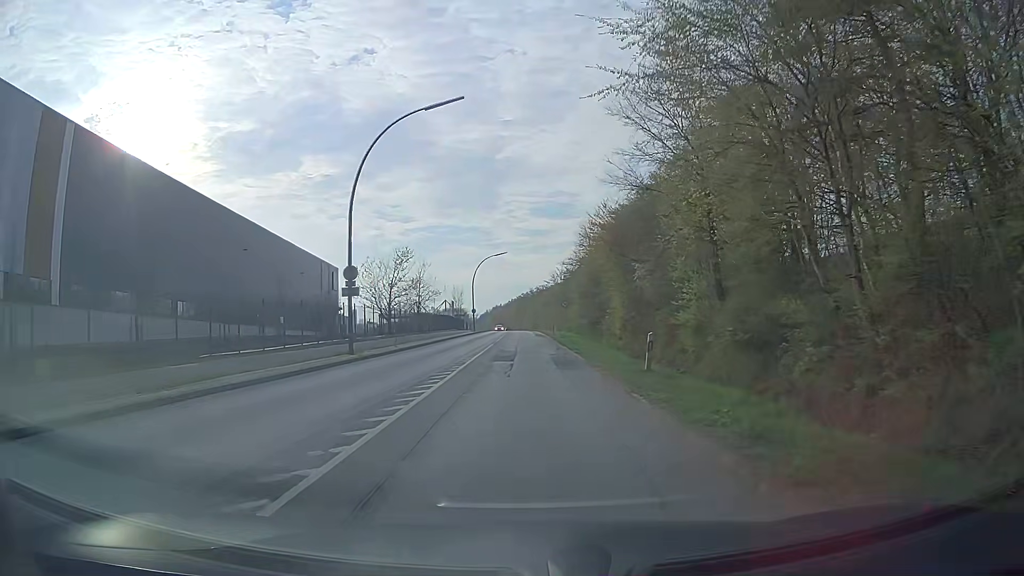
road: secondary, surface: asphalt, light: Day
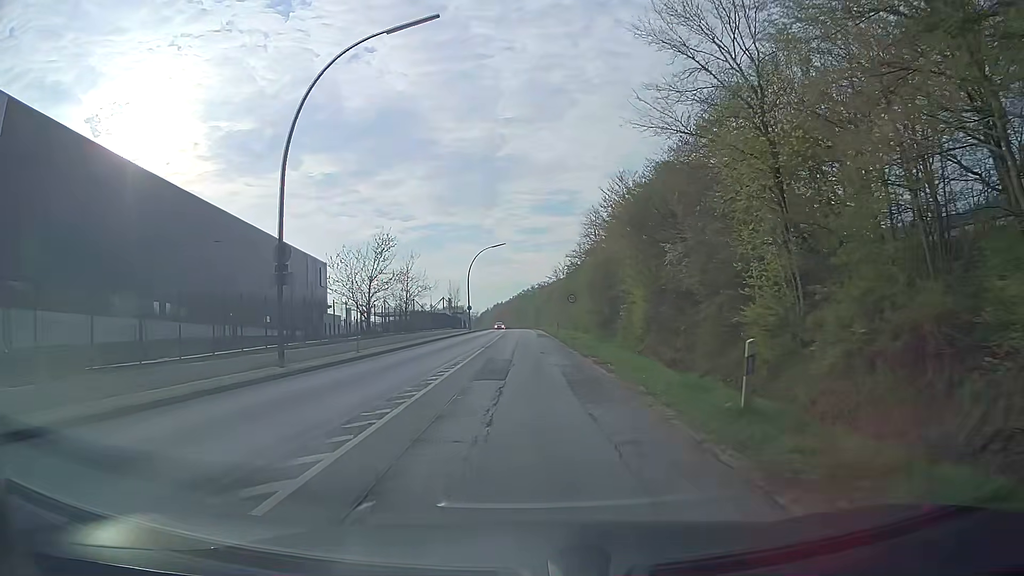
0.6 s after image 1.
(-0.1, +7.6) m; -1°
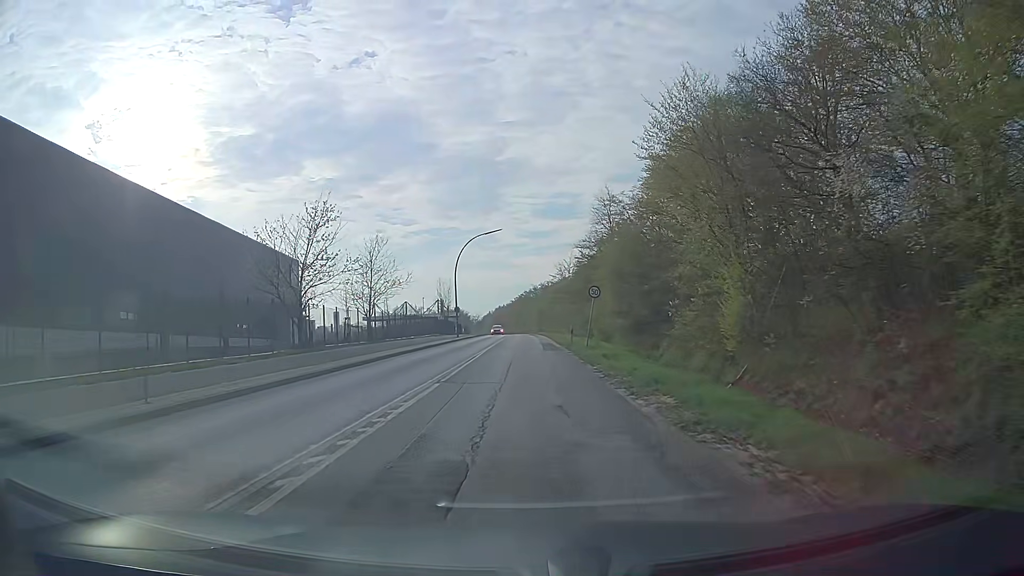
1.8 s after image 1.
(0.0, +15.2) m; +1°
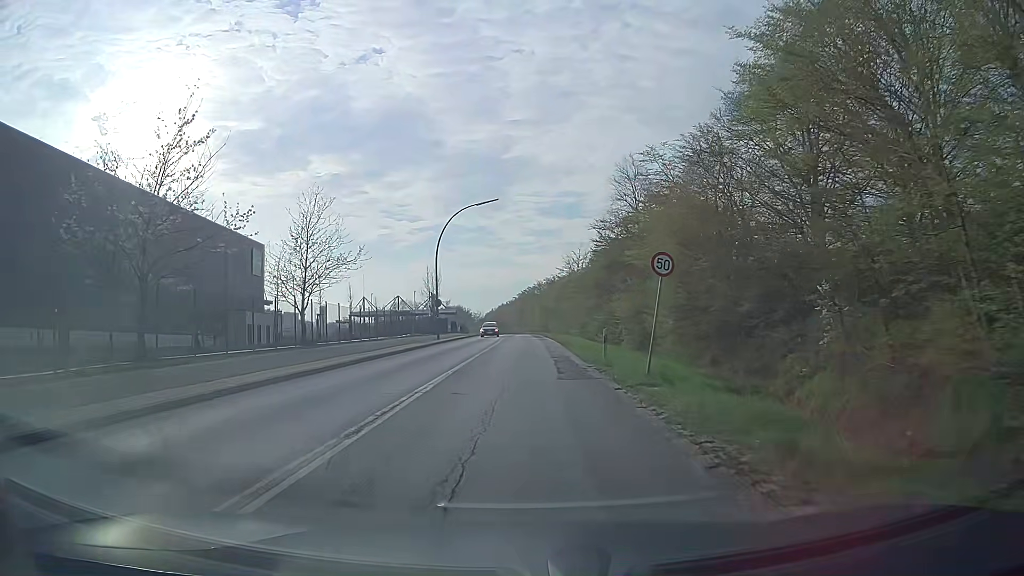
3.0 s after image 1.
(-0.3, +15.2) m; -1°
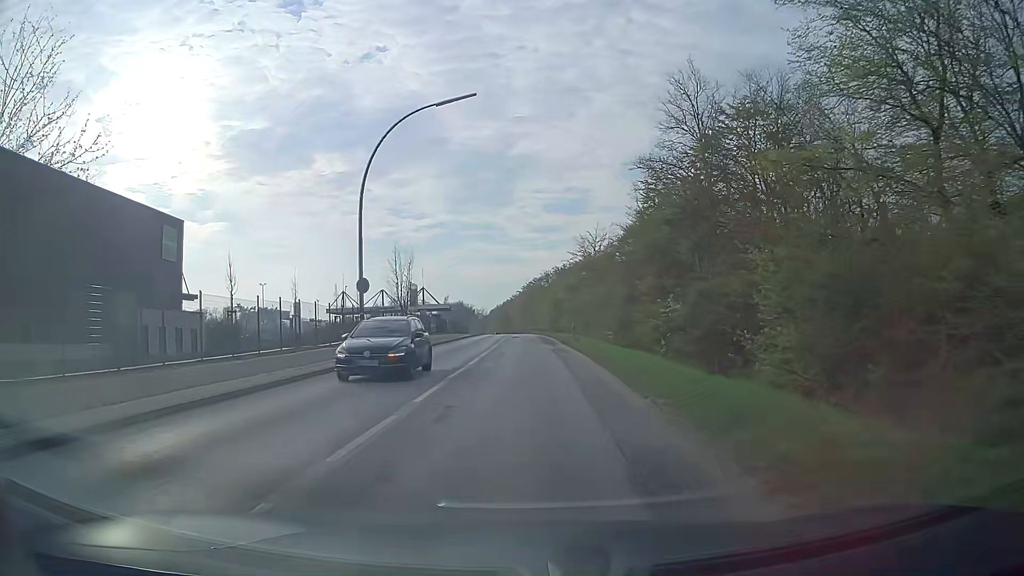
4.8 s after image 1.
(-0.1, +22.9) m; 0°
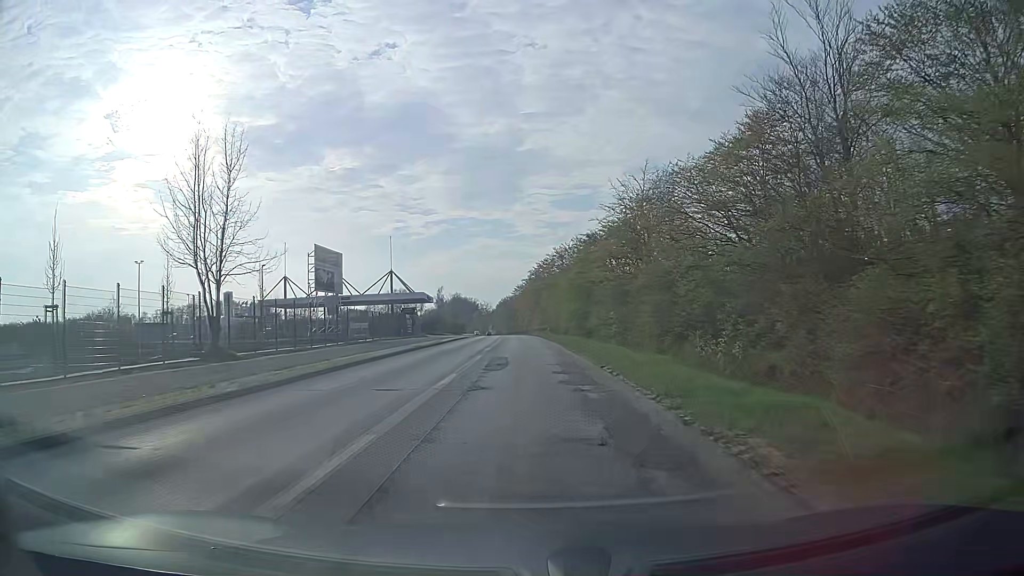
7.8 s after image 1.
(-0.3, +38.3) m; -1°
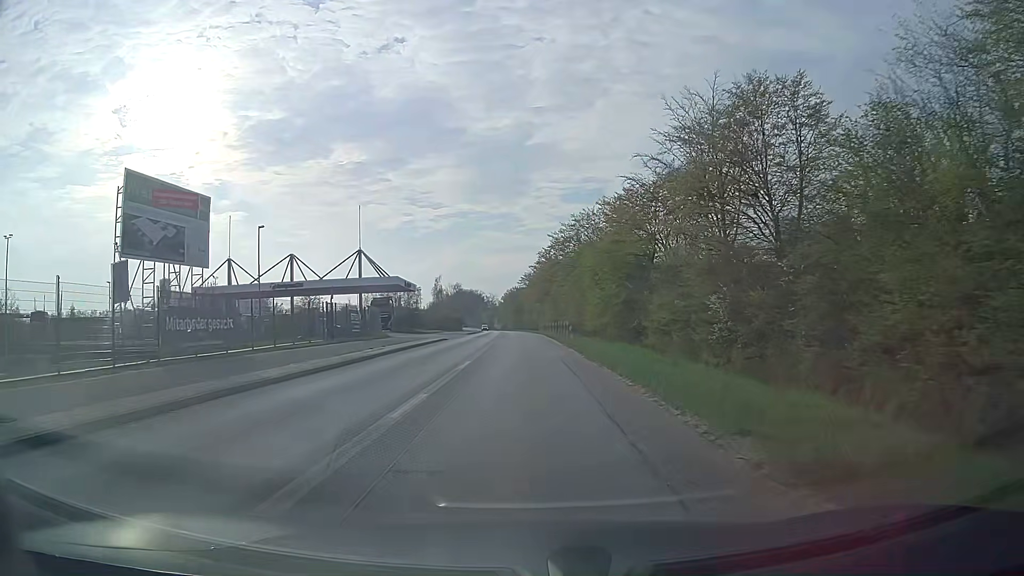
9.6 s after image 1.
(-0.1, +23.0) m; -1°
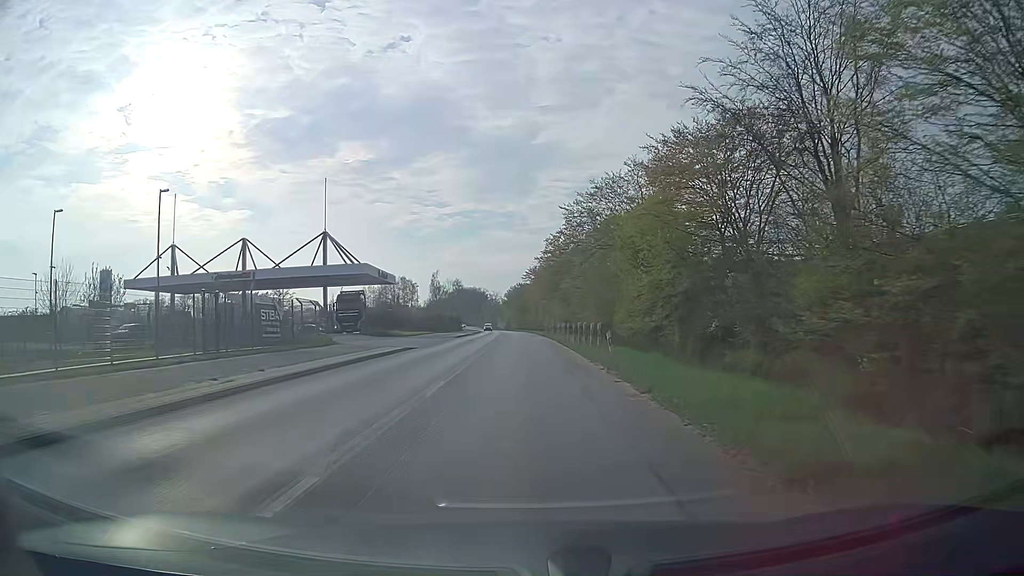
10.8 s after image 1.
(-0.1, +15.4) m; -1°
(0, +10) (0, +20) (0, +30) (0, +40) (-1, +50) (-1, +60) (-1, +70) (-1, +80) (-2, +90) (-2, +100) m
